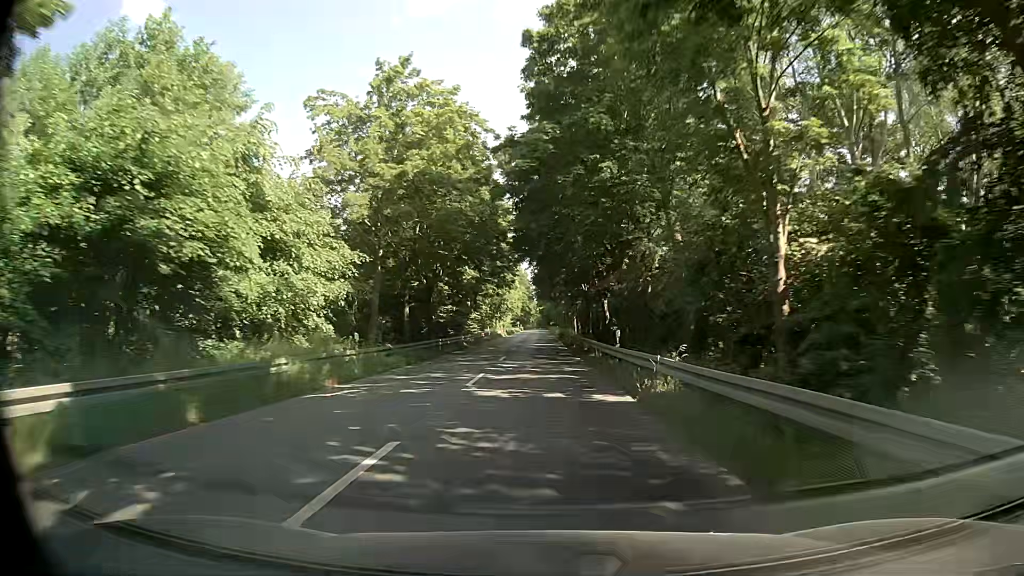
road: primary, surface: asphalt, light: Day
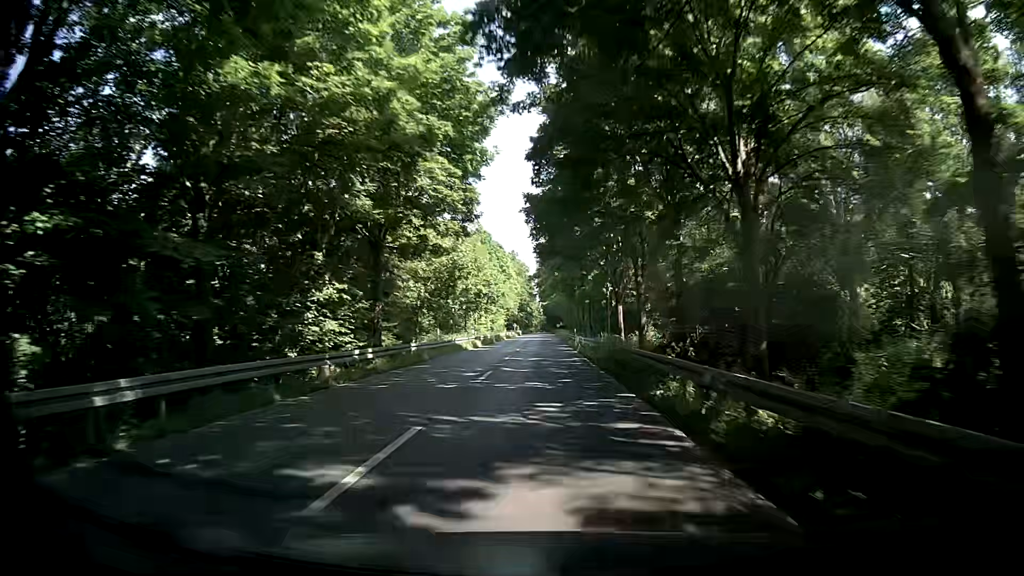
(-0.2, +46.6) m; -1°
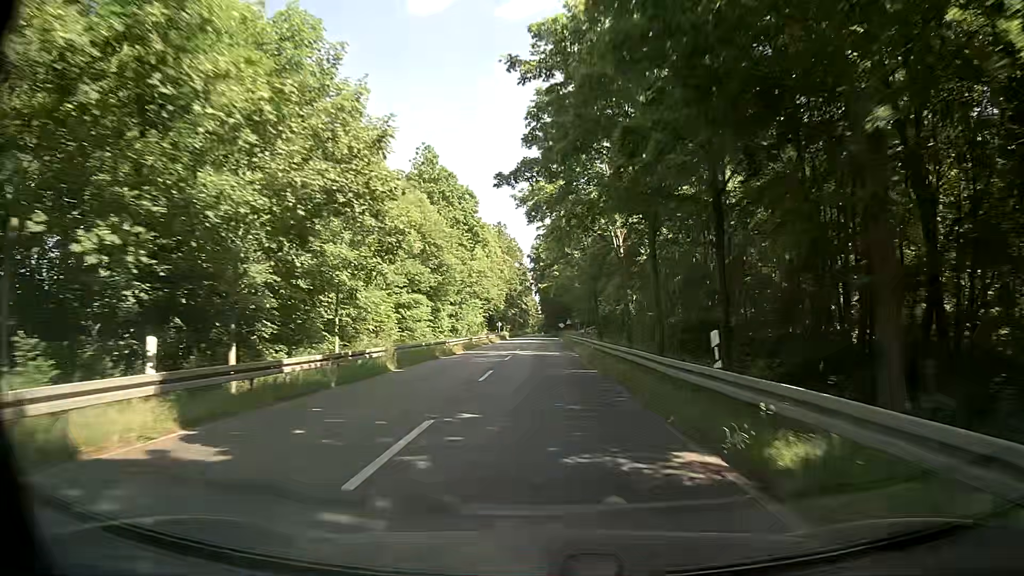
(+0.2, +46.8) m; +1°
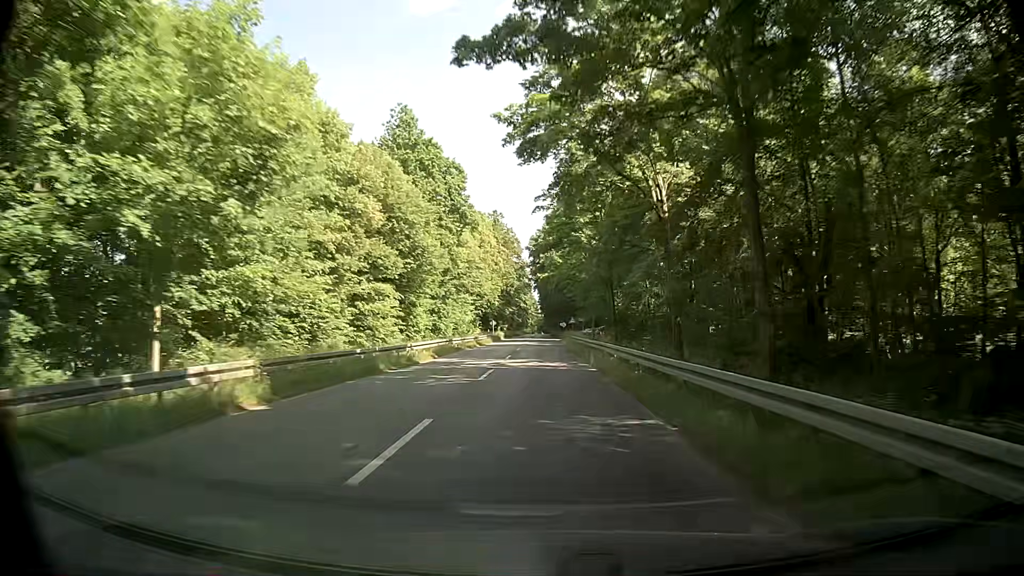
(-0.1, +11.7) m; -1°
(0, +10) (0, +20) (0, +30) (0, +40) (0, +50) (+1, +60) (+1, +70) (+1, +80) (+1, +90) (+1, +100) m
